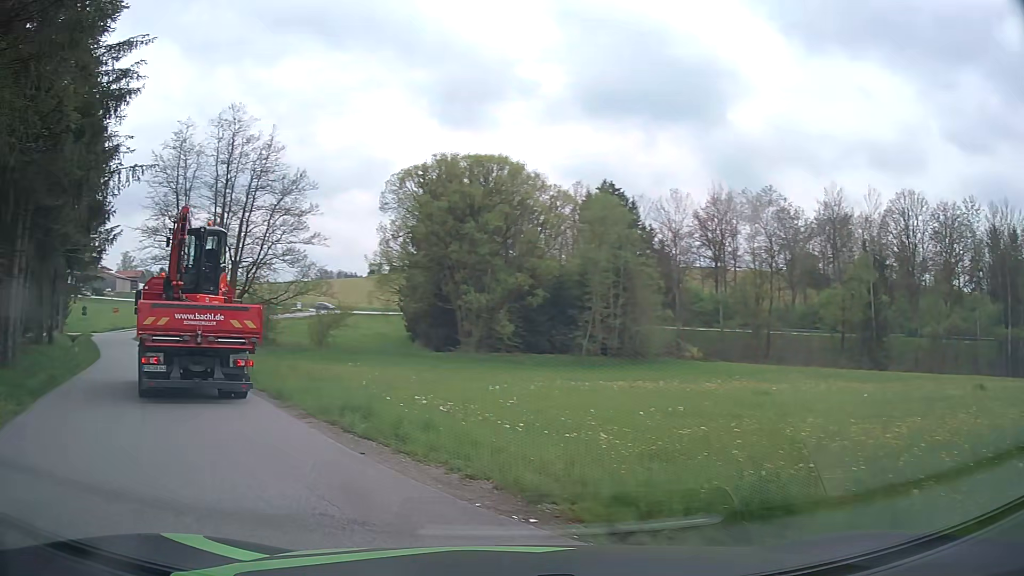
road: residential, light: Day
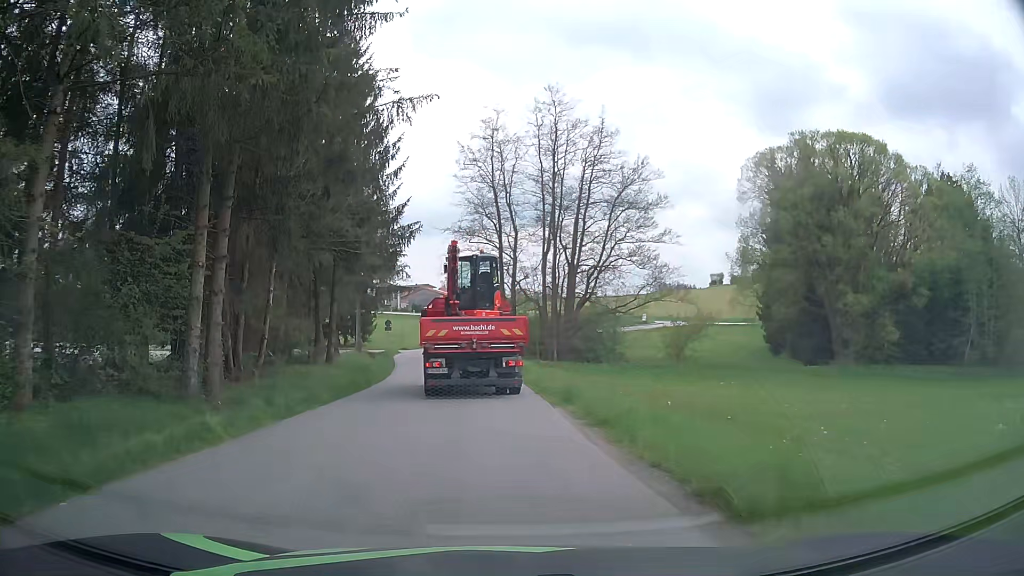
(-3.1, +8.9) m; -29°
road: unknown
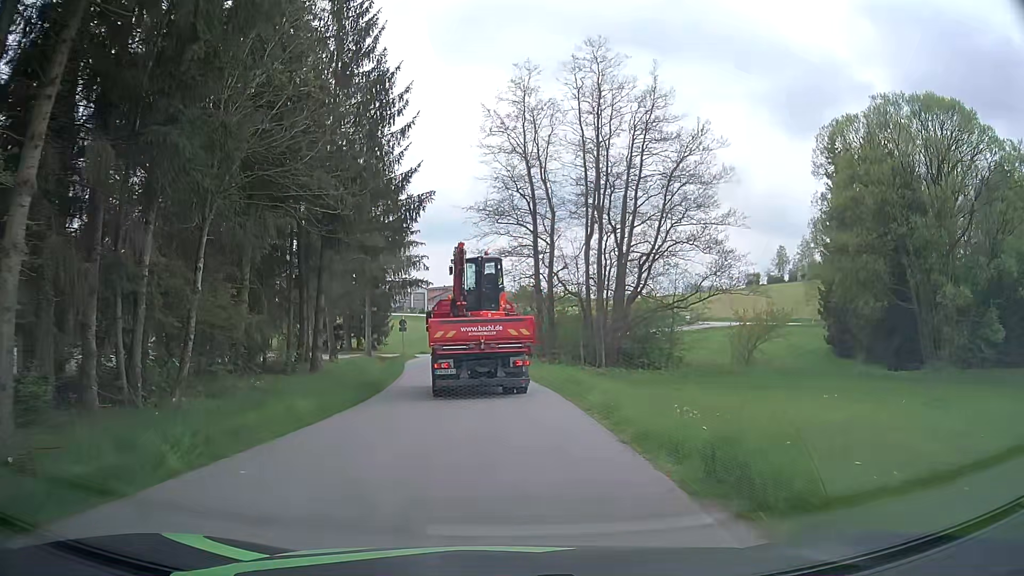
(-0.3, +9.2) m; -2°
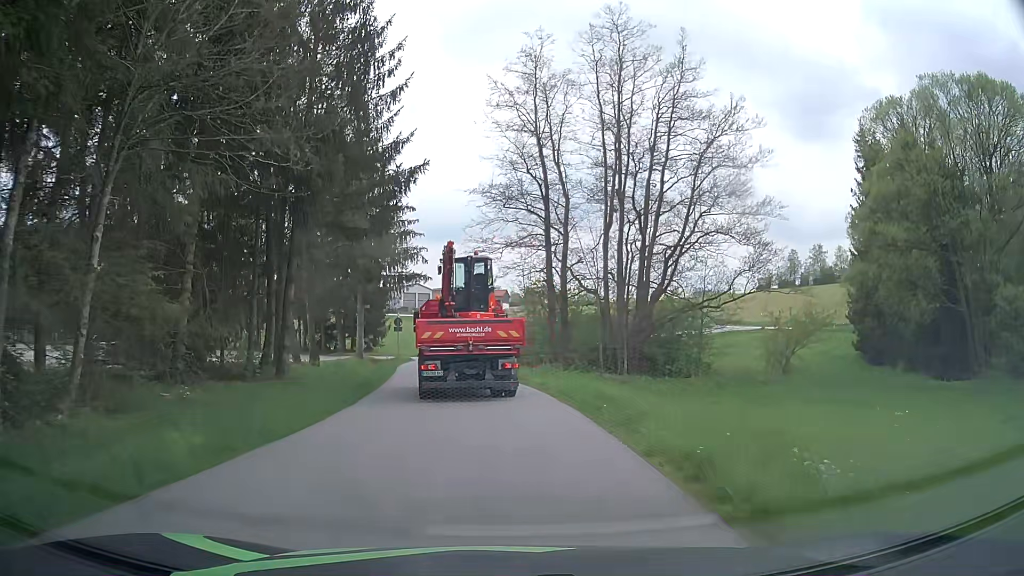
(-0.1, +5.4) m; -2°
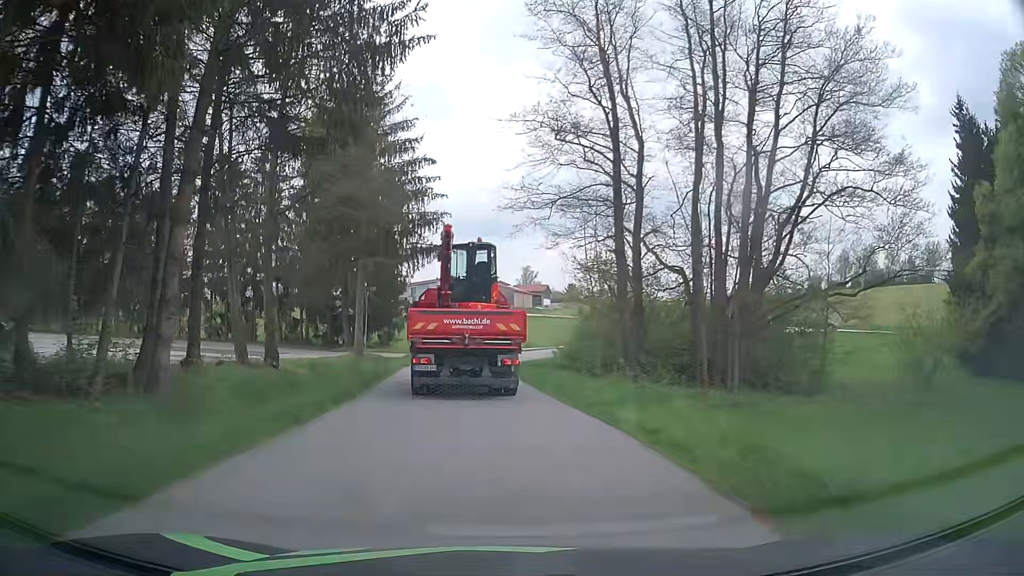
(-0.1, +11.6) m; -1°
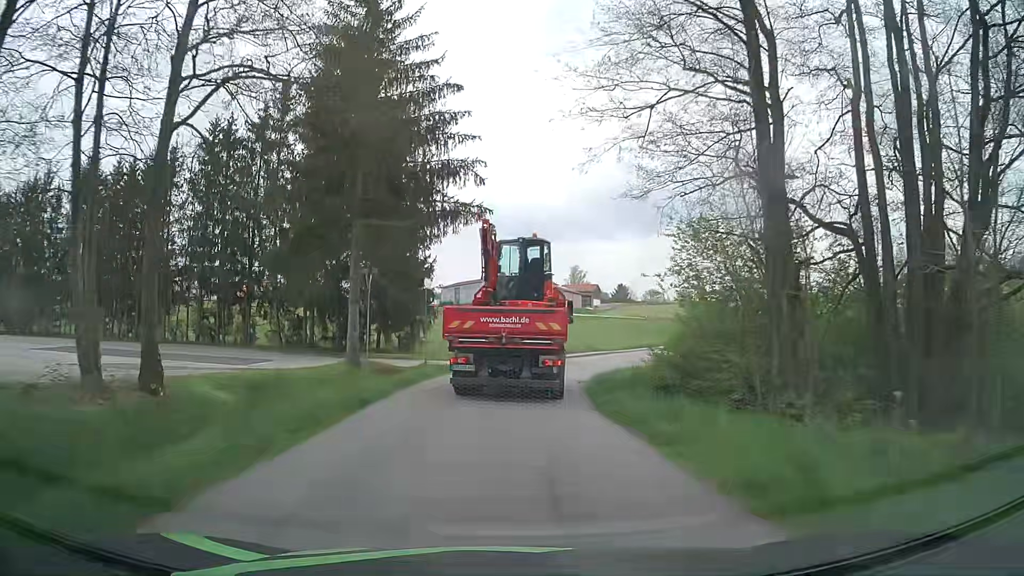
(-0.6, +11.1) m; -6°
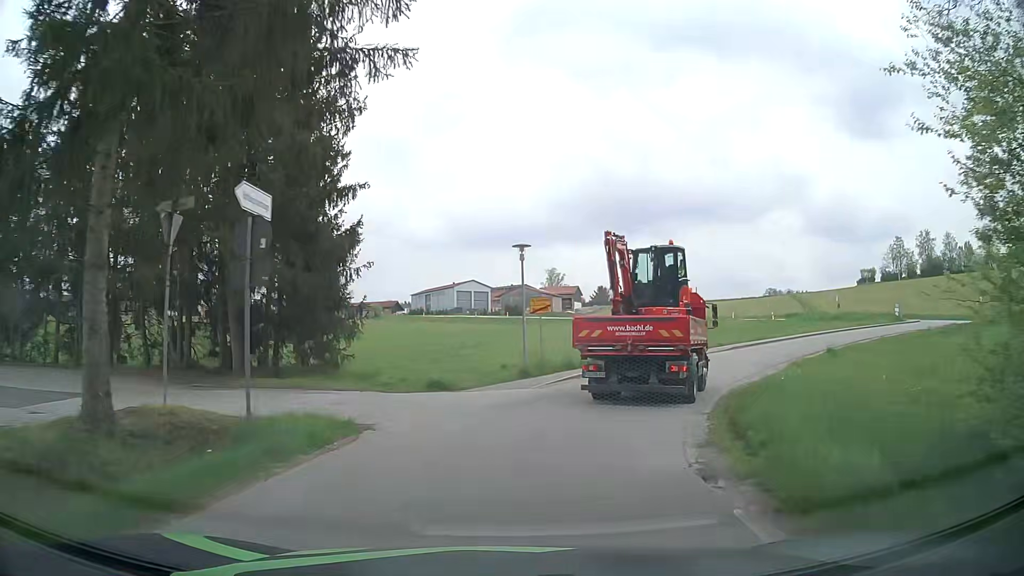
(+0.2, +15.6) m; +3°
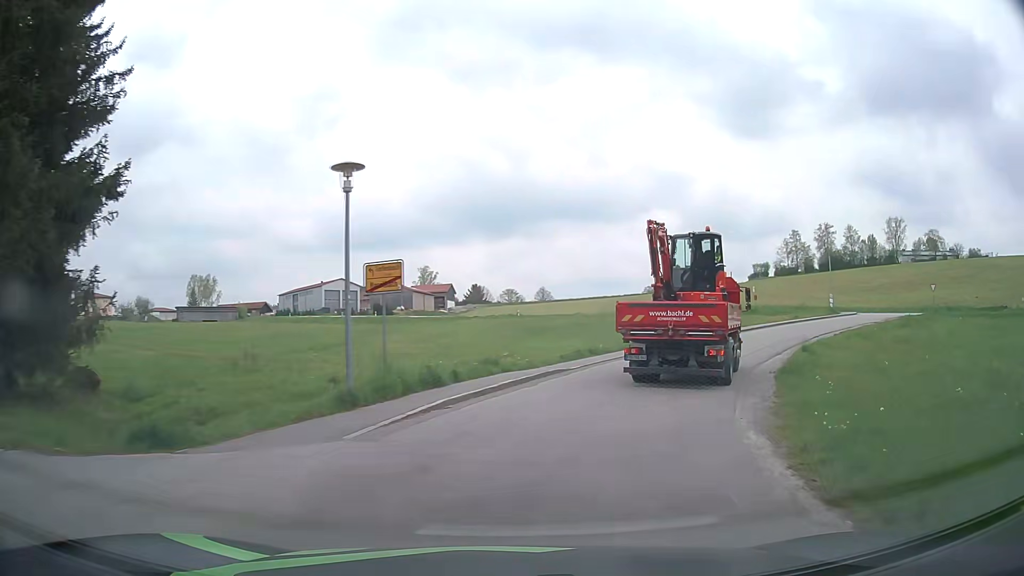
(+0.8, +10.4) m; +10°
(+1, +10) (+5, +19) (+10, +28) (+17, +35) (+24, +42) (+31, +49) (+37, +56) (+34, +66) (+28, +74) (+22, +81) m
